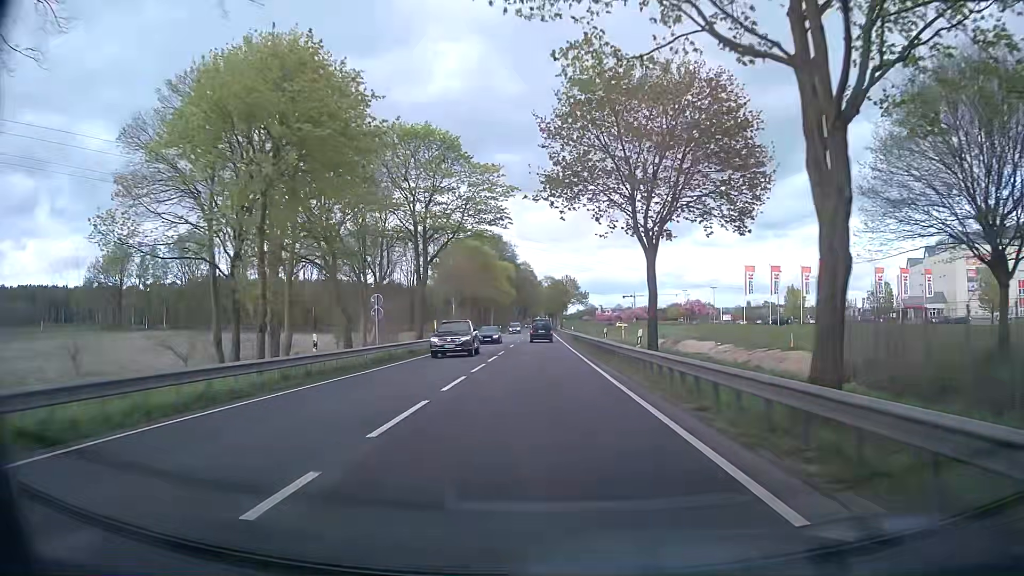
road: primary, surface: asphalt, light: Day
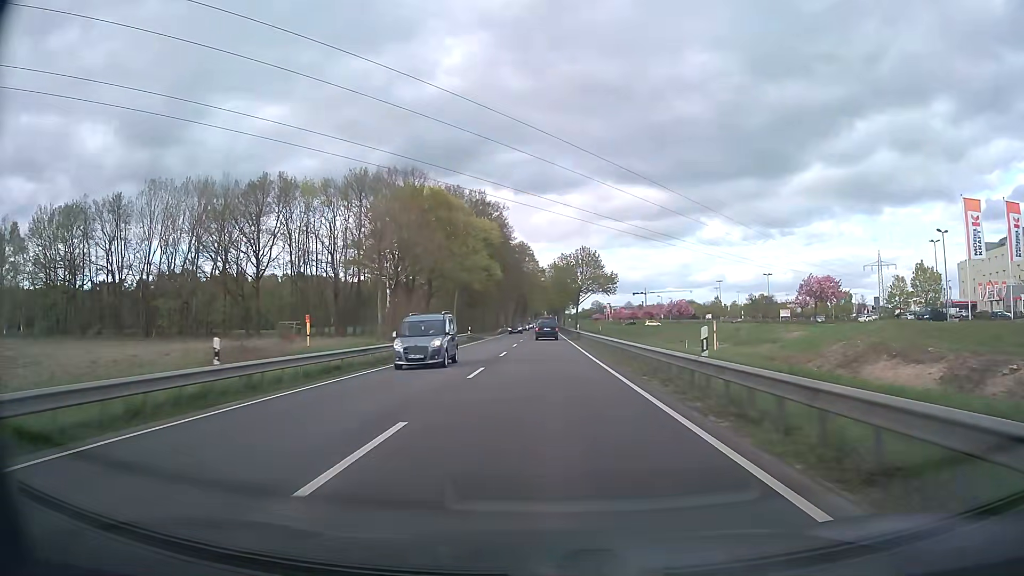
(+0.3, +51.1) m; 0°
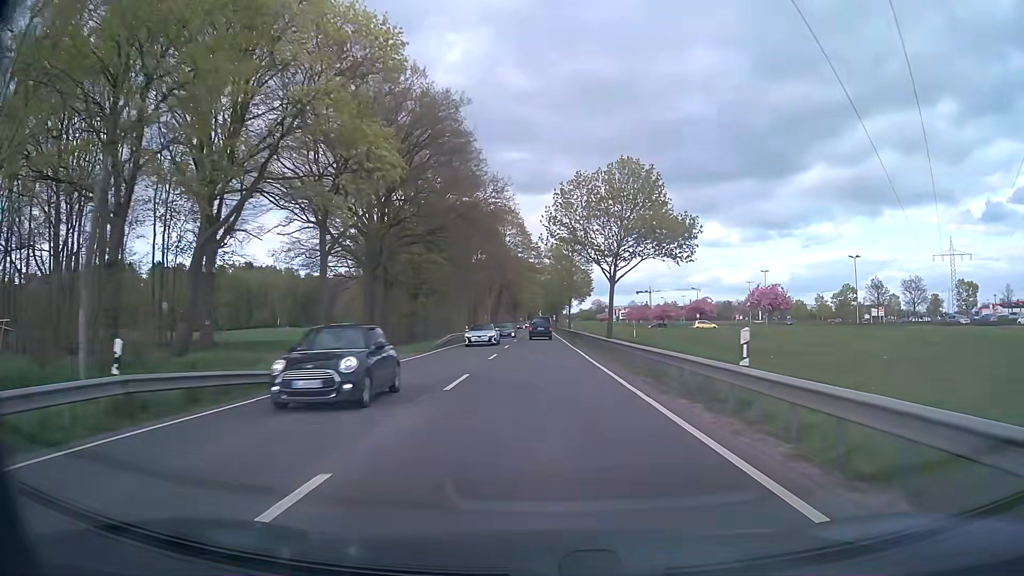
(+0.5, +51.5) m; +1°
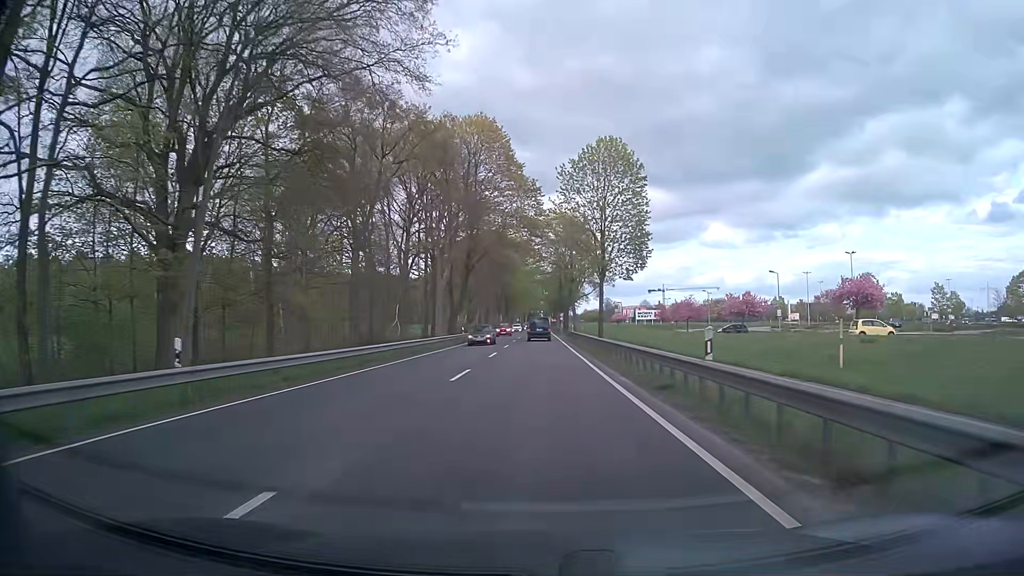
(0.0, +51.0) m; 0°
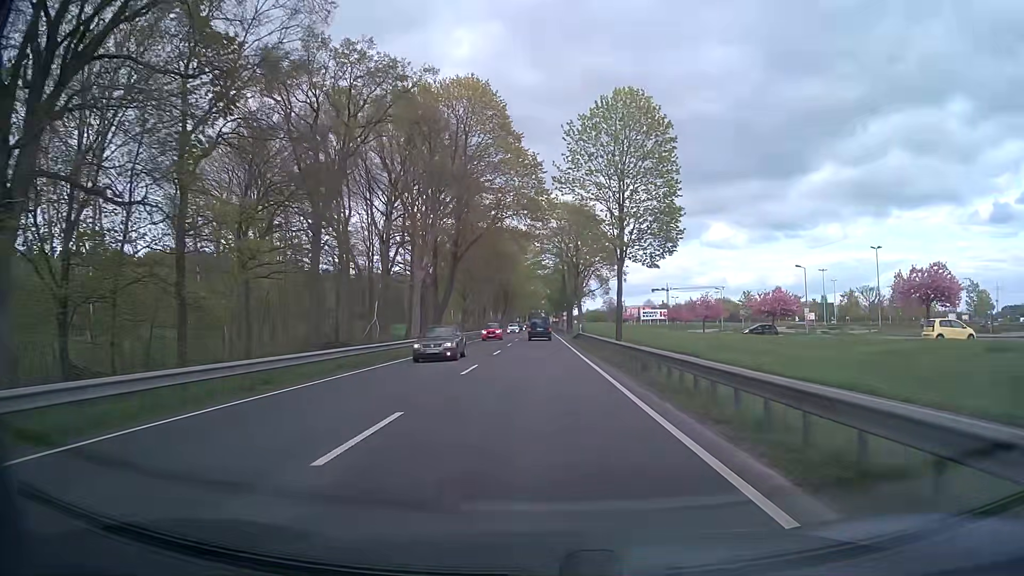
(-0.1, +10.1) m; -1°
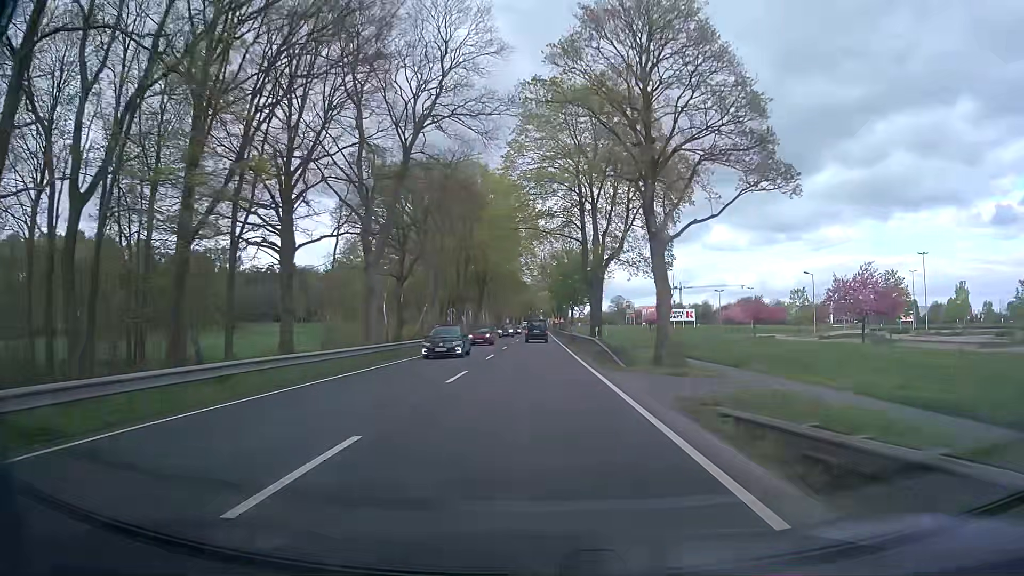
(+0.2, +50.6) m; 0°
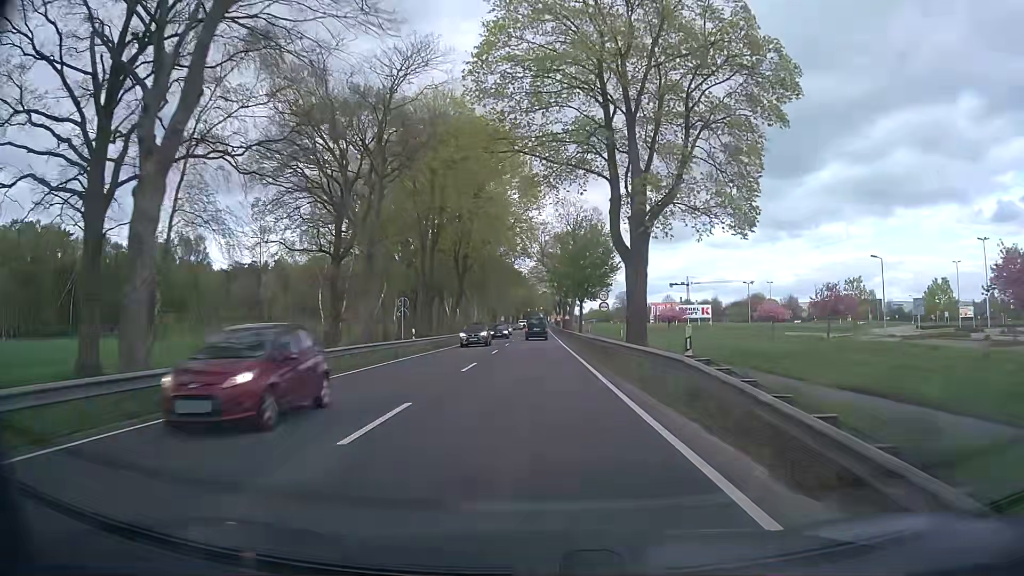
(0.0, +20.6) m; 0°
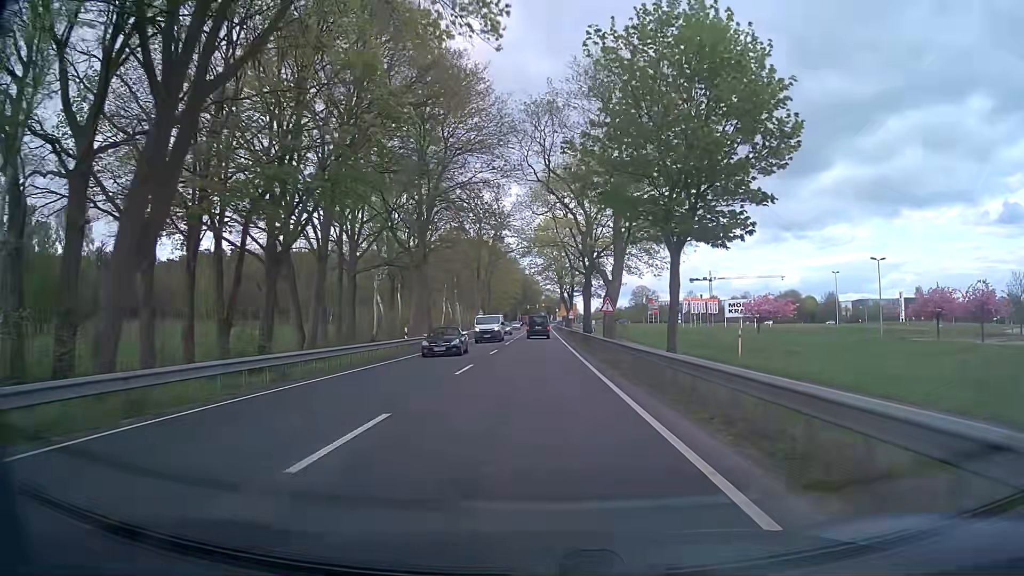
(-0.1, +49.5) m; -1°
(0, +10) (0, +20) (0, +30) (0, +40) (0, +50) (0, +60) (0, +70) (+1, +80) (+1, +90) (+1, +100) m
